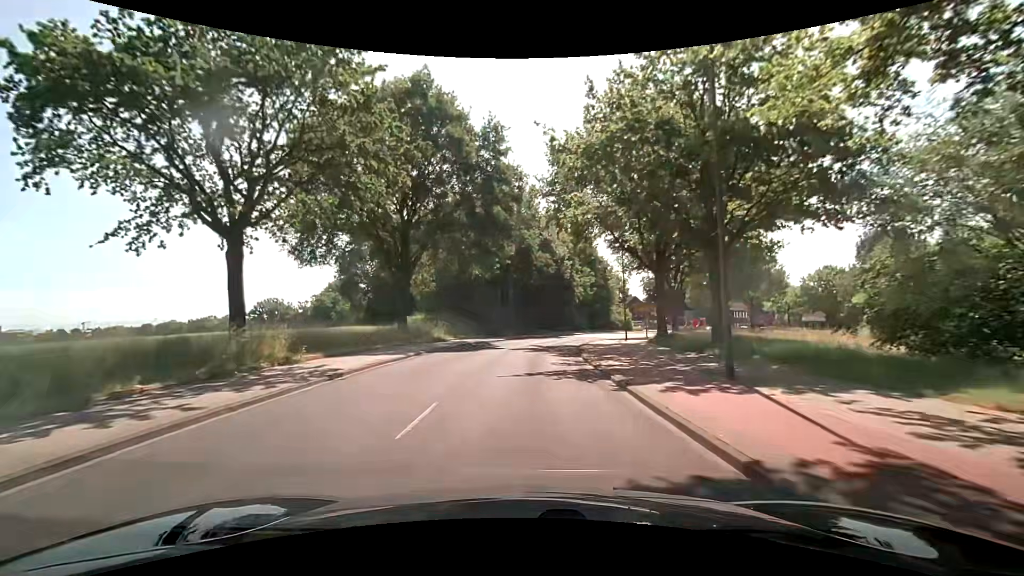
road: secondary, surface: asphalt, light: Day
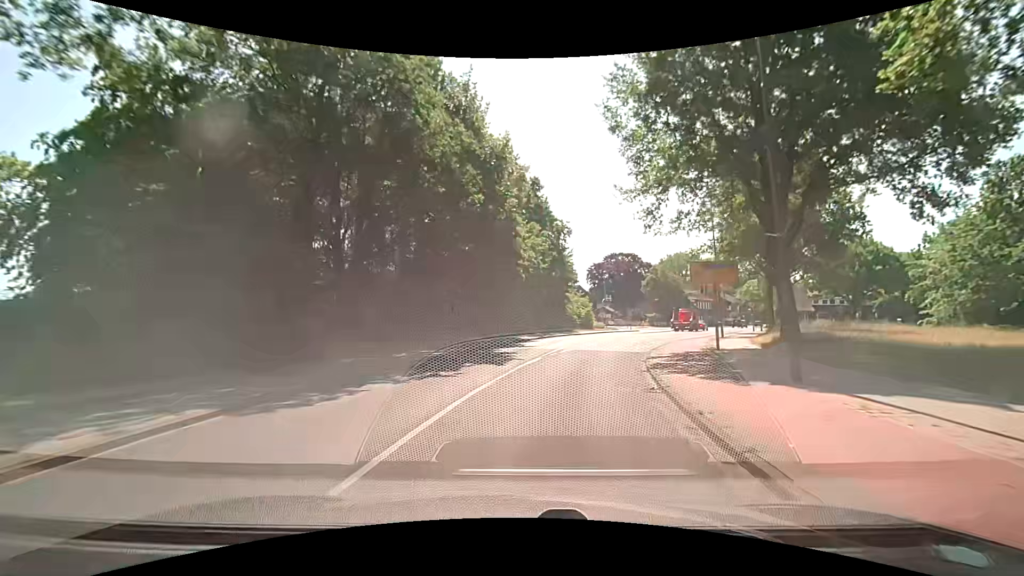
(+1.8, +34.1) m; +8°
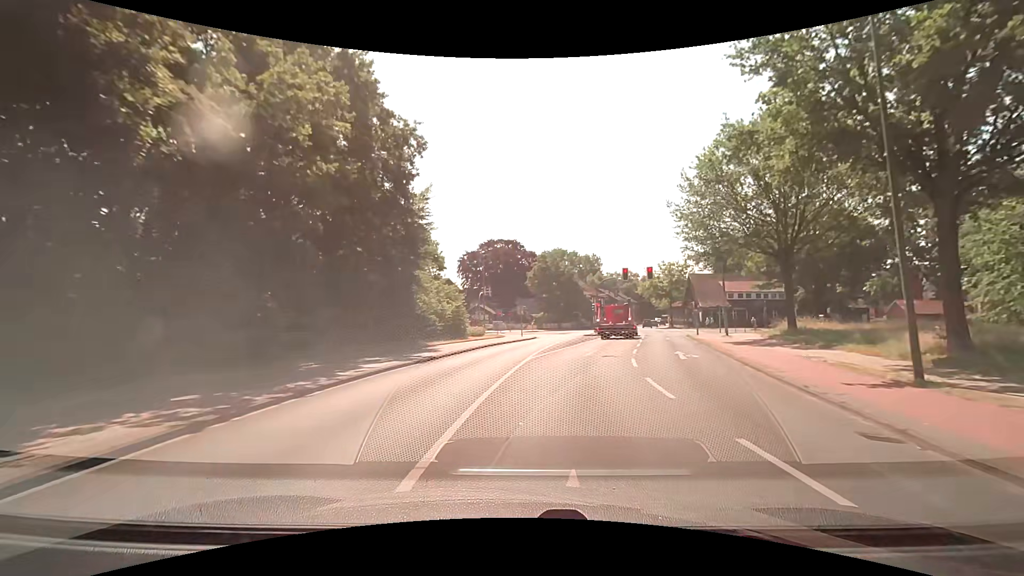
(+3.7, +28.7) m; +15°
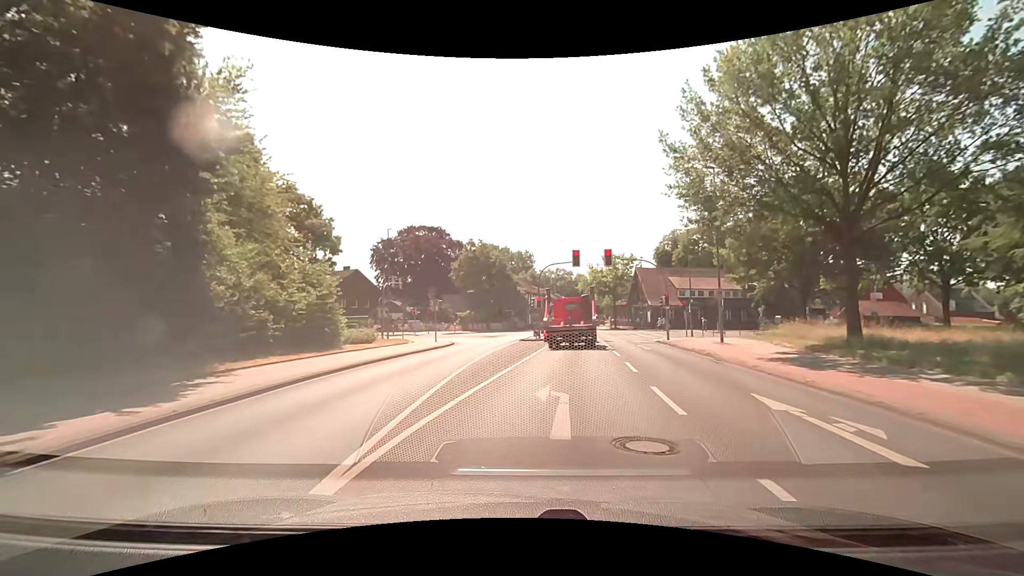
(+0.9, +13.8) m; +8°
